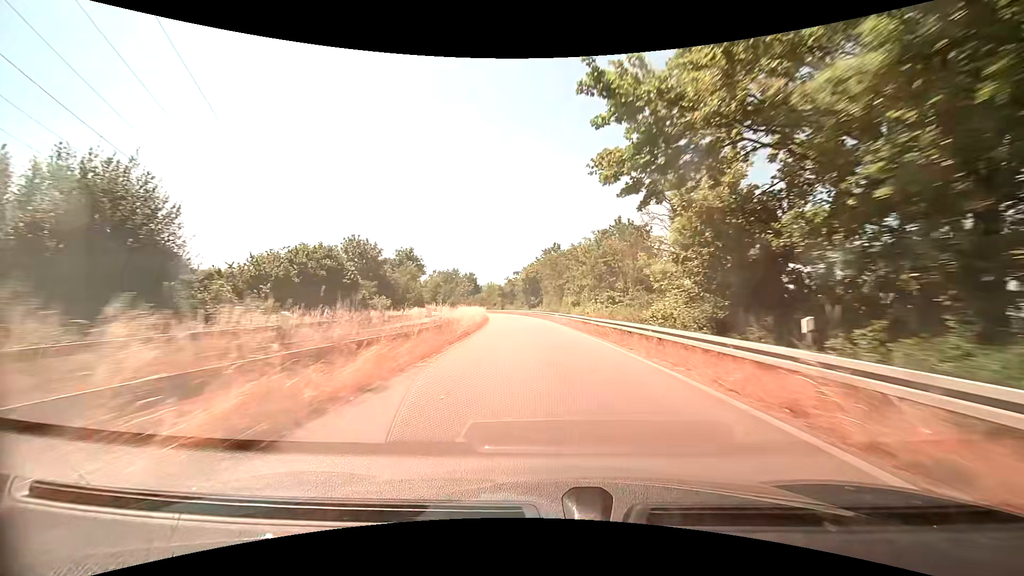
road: trunk_link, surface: asphalt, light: Day
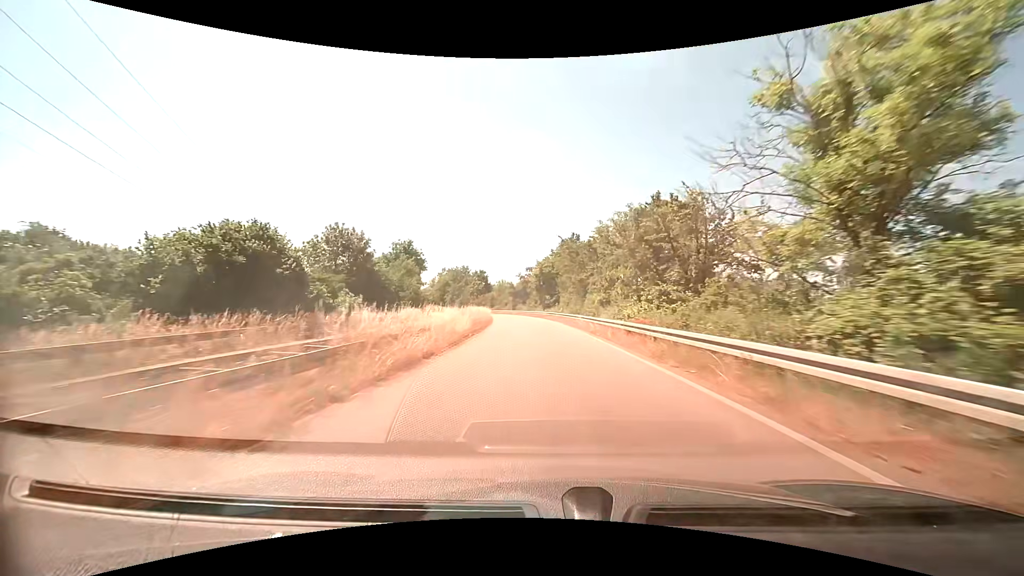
(-0.2, +11.2) m; -2°
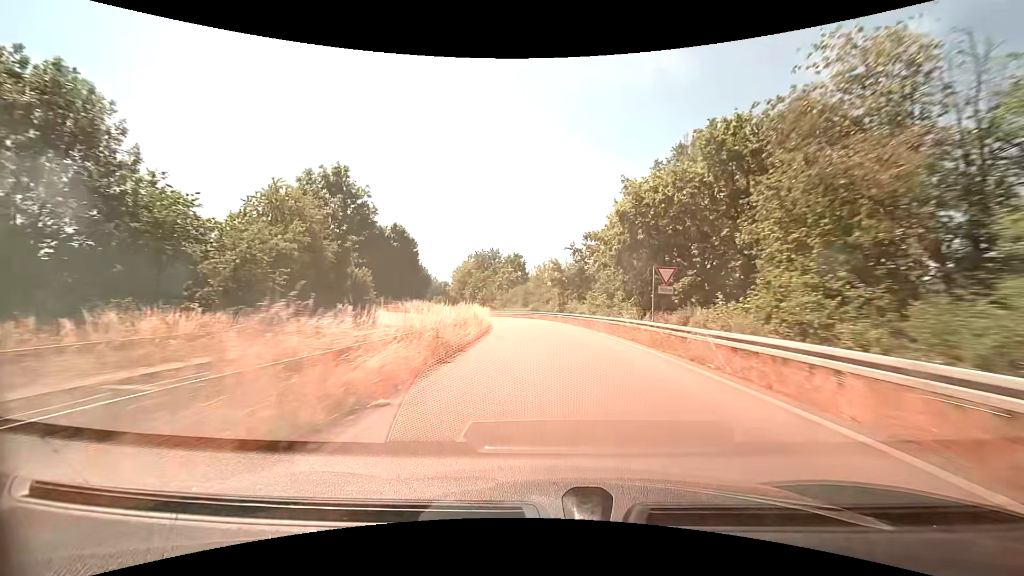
(-2.3, +44.1) m; -6°
(0, +10) (0, +20) (-1, +30) (-2, +40) (-4, +50) (-6, +59) (-9, +69) (-12, +79) (-15, +88) (-18, +98) m
